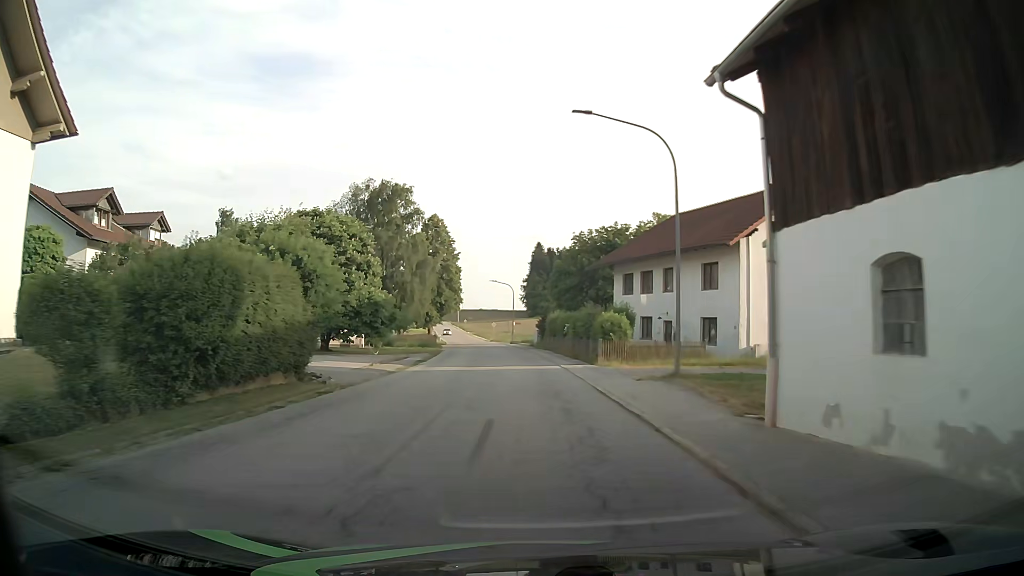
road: tertiary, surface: asphalt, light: Day
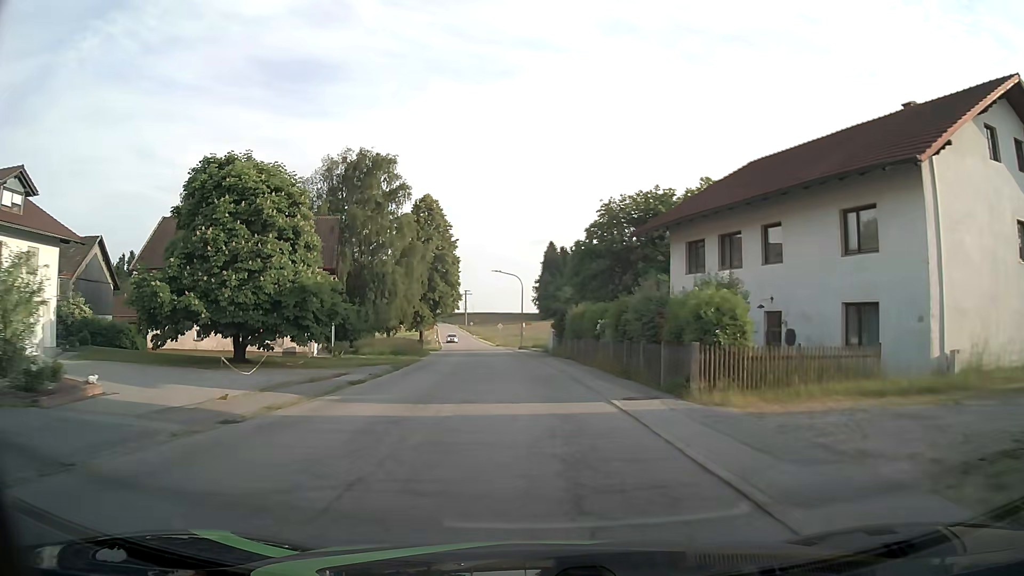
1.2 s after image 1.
(-0.2, +15.8) m; -2°
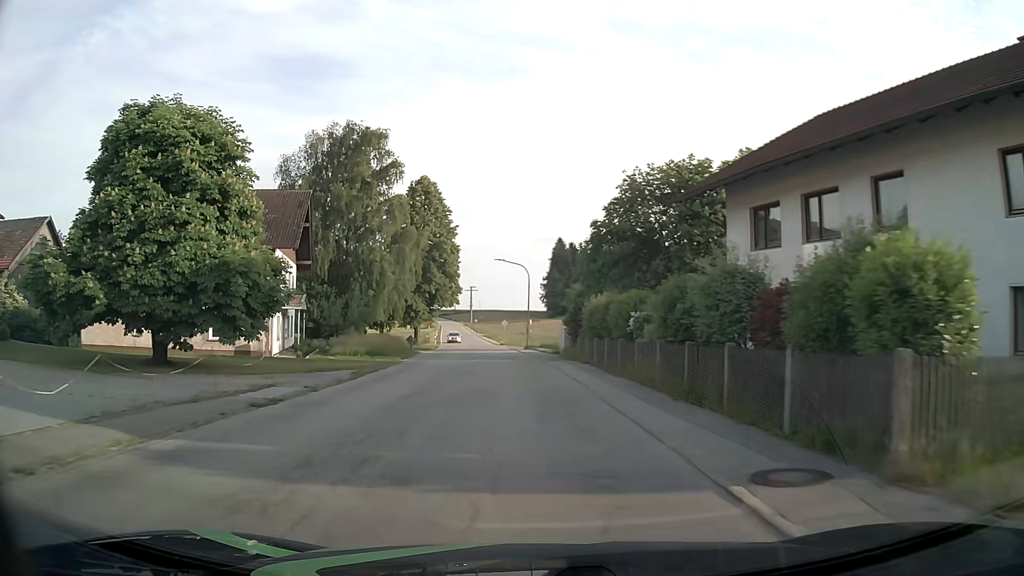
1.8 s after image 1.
(0.0, +7.9) m; -1°
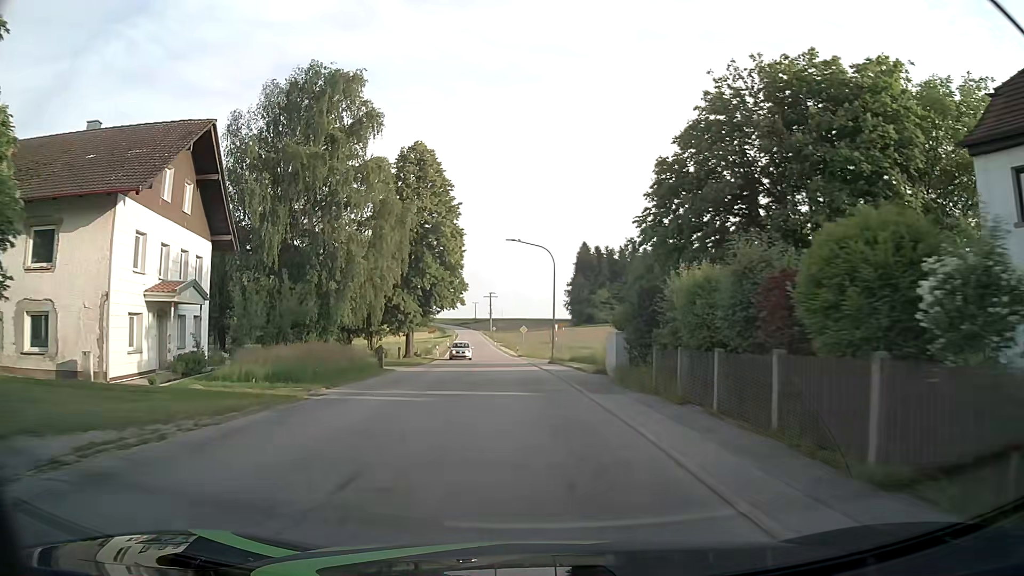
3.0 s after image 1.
(-0.2, +15.8) m; -2°
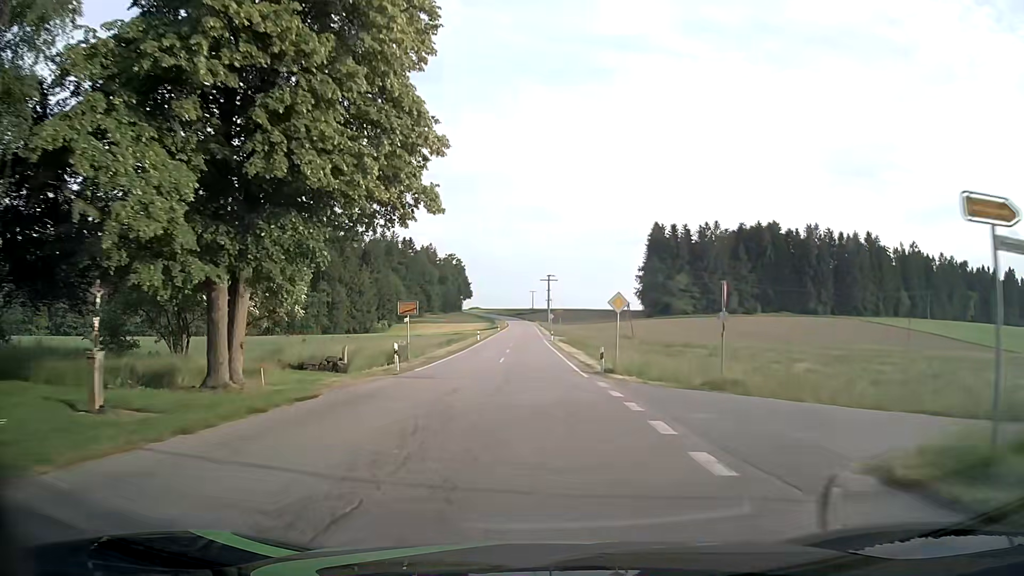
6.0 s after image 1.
(-1.9, +40.0) m; -5°
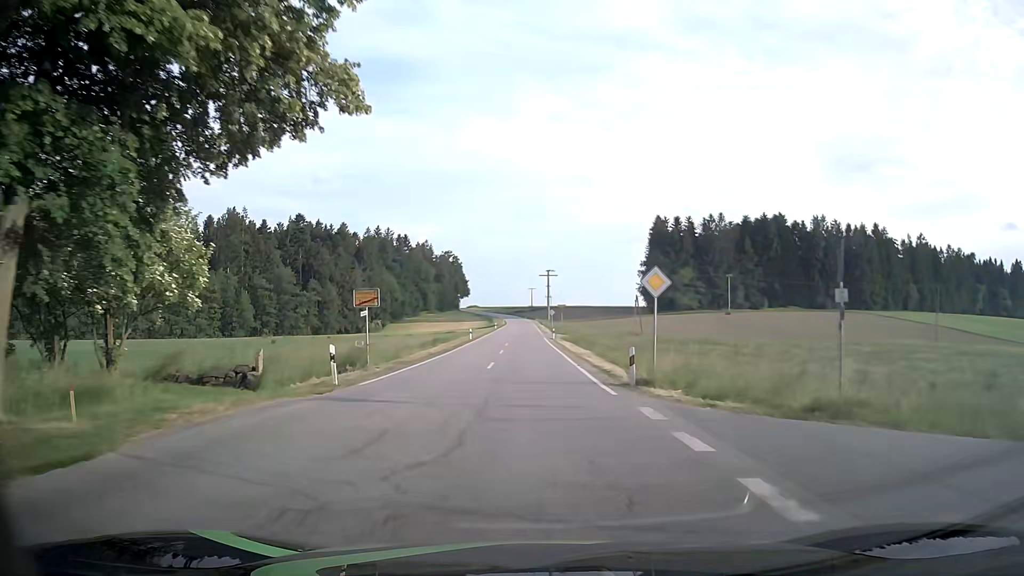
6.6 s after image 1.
(0.0, +8.1) m; 0°
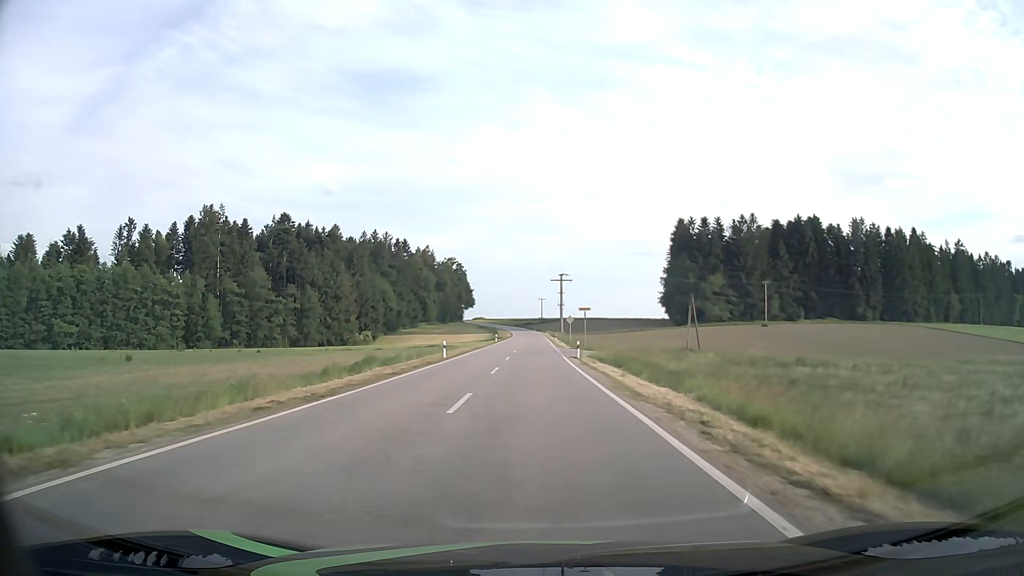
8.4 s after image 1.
(-0.3, +24.3) m; -1°
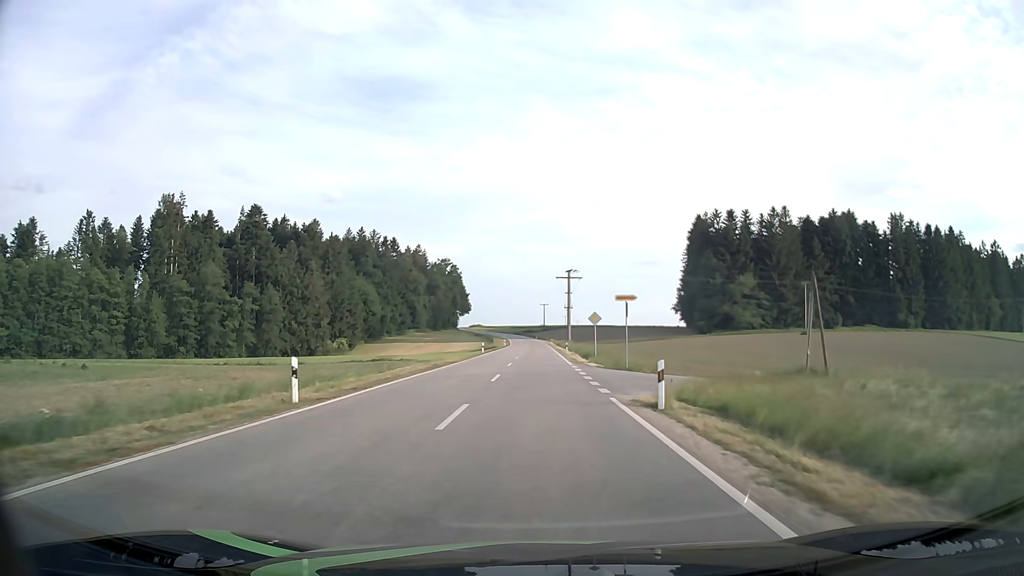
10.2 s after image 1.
(-0.1, +25.9) m; 0°
(0, +10) (0, +20) (0, +30) (0, +40) (0, +50) (0, +60) (0, +70) (0, +80) (0, +90) (0, +100) m
